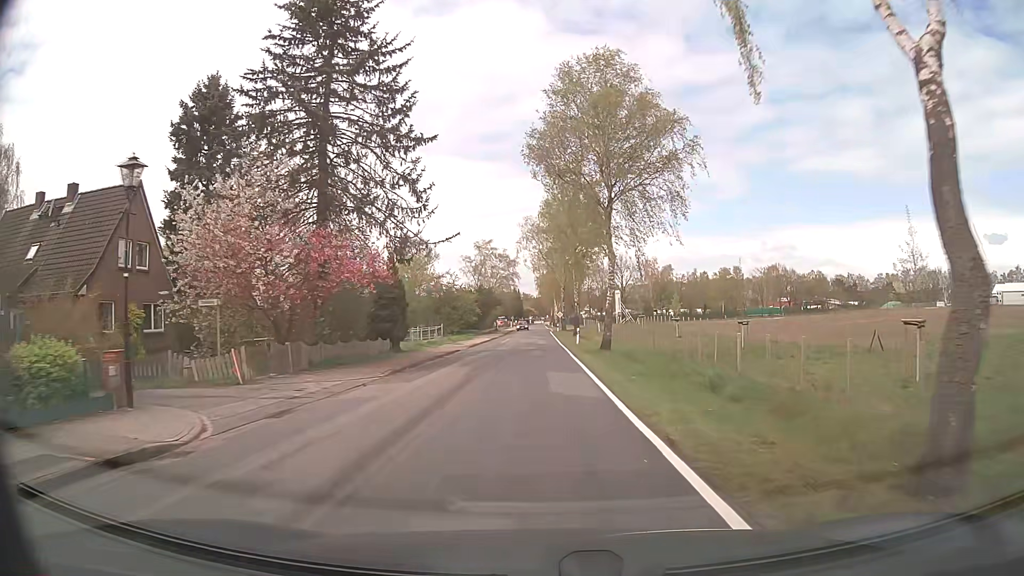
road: secondary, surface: asphalt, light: Day
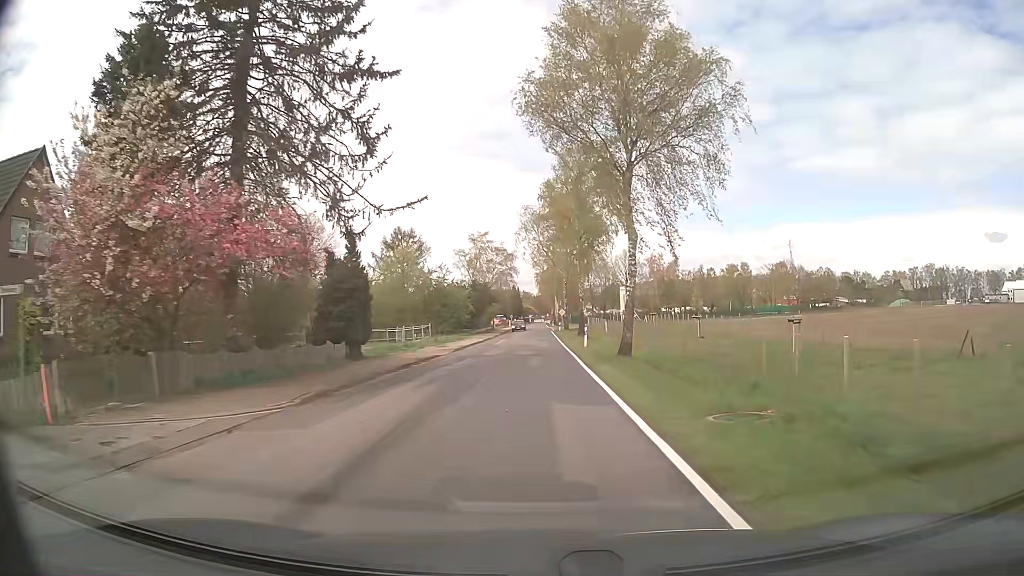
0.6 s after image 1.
(0.0, +7.8) m; 0°
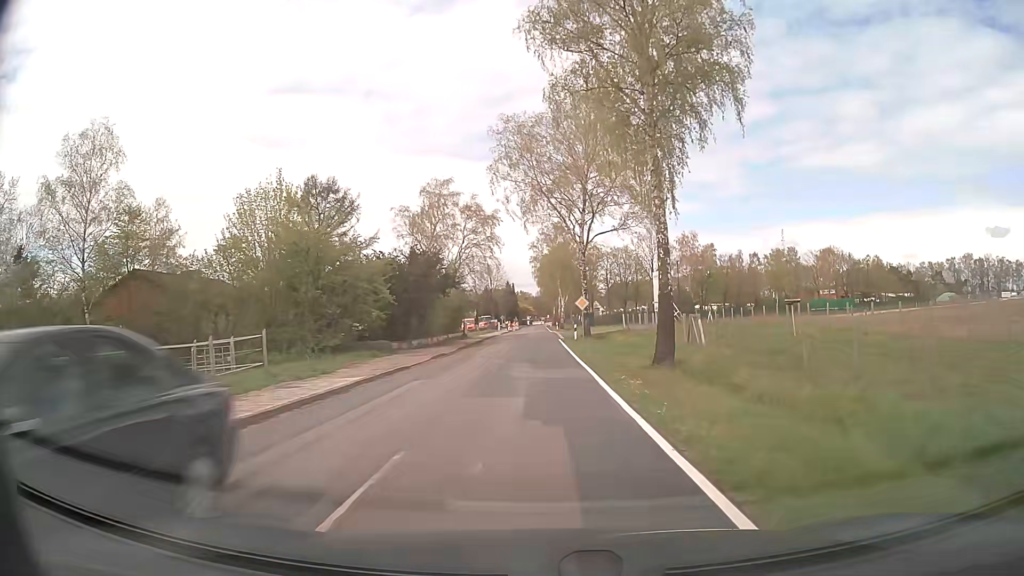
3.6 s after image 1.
(0.0, +38.6) m; 0°
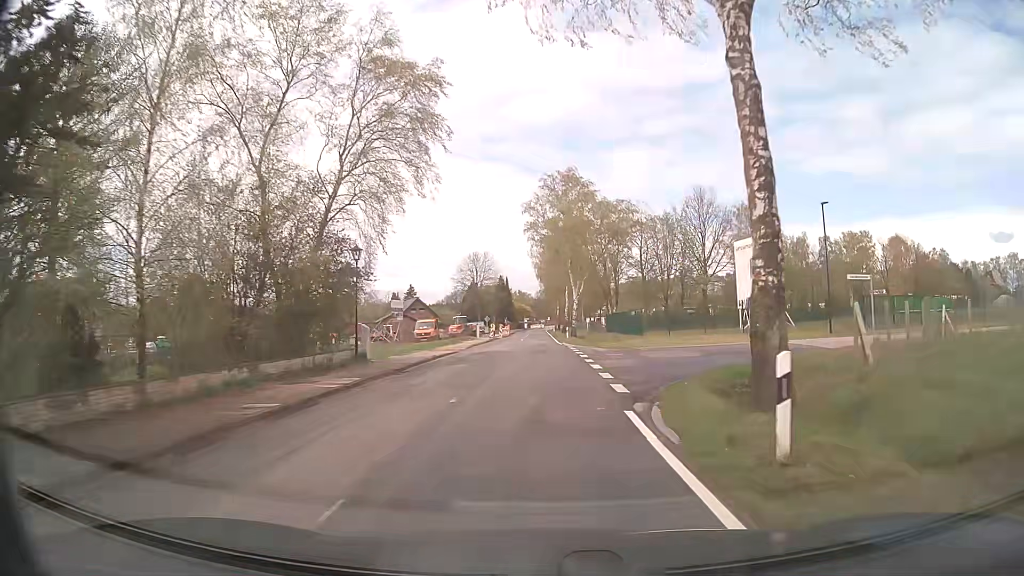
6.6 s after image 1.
(0.0, +38.0) m; 0°
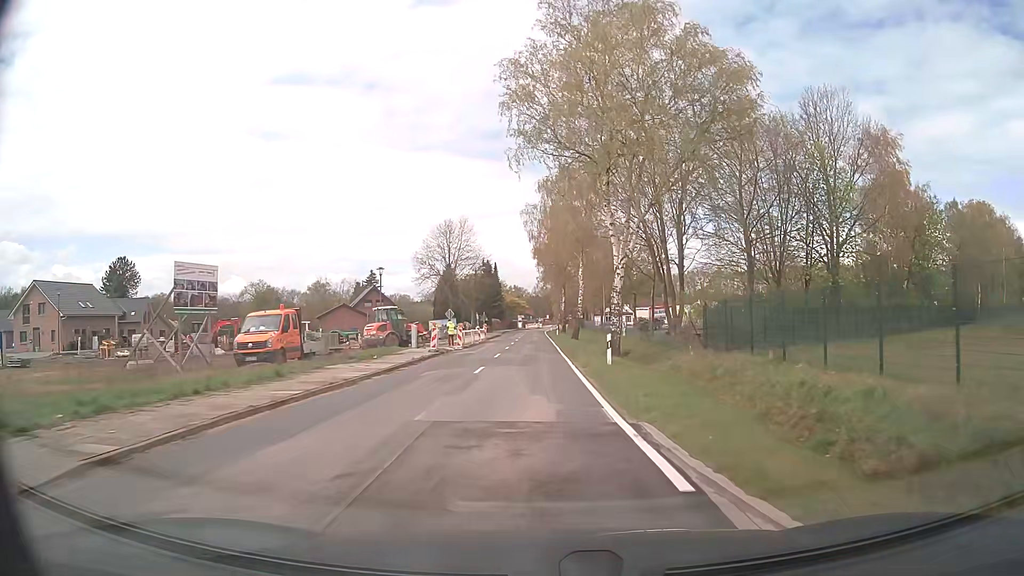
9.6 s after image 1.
(0.0, +38.0) m; 0°
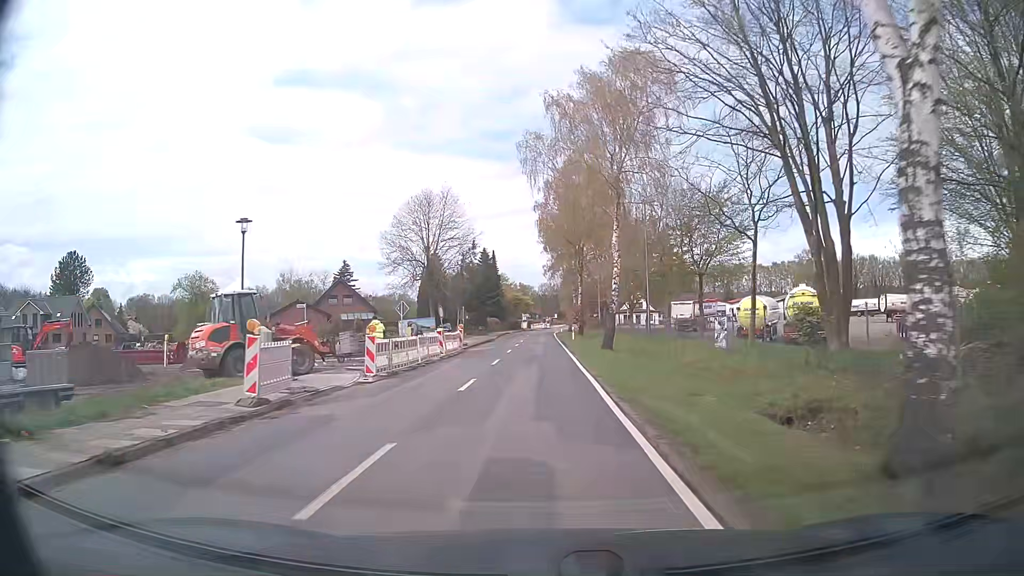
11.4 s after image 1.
(-0.2, +22.9) m; -1°
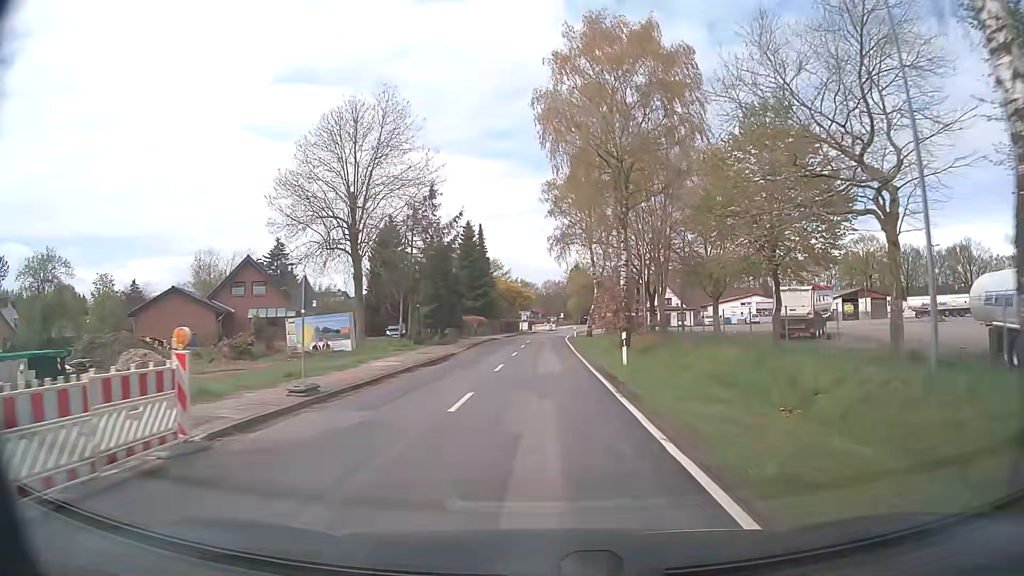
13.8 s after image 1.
(-0.1, +30.5) m; 0°
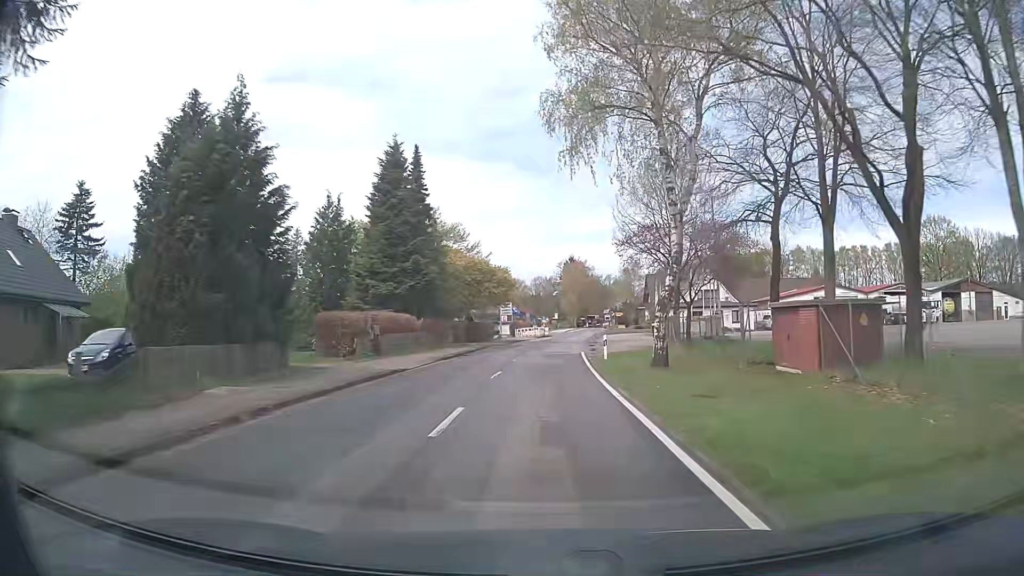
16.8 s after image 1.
(+0.3, +38.2) m; +1°
(0, +10) (0, +20) (0, +30) (+1, +40) (+2, +50) (+2, +60) (+3, +70) (+4, +80) (+5, +90) (+6, +100) m
